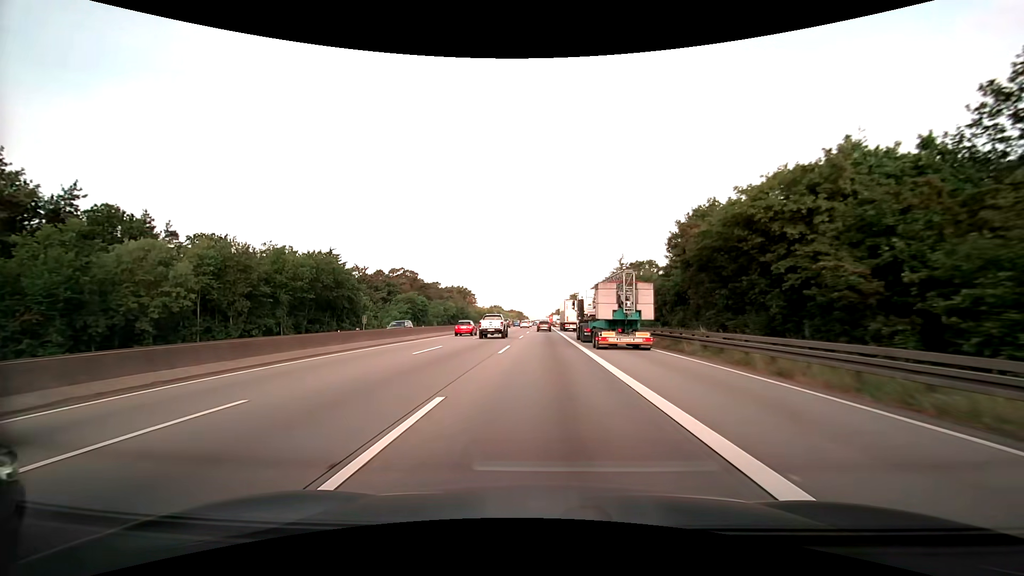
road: motorway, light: Day
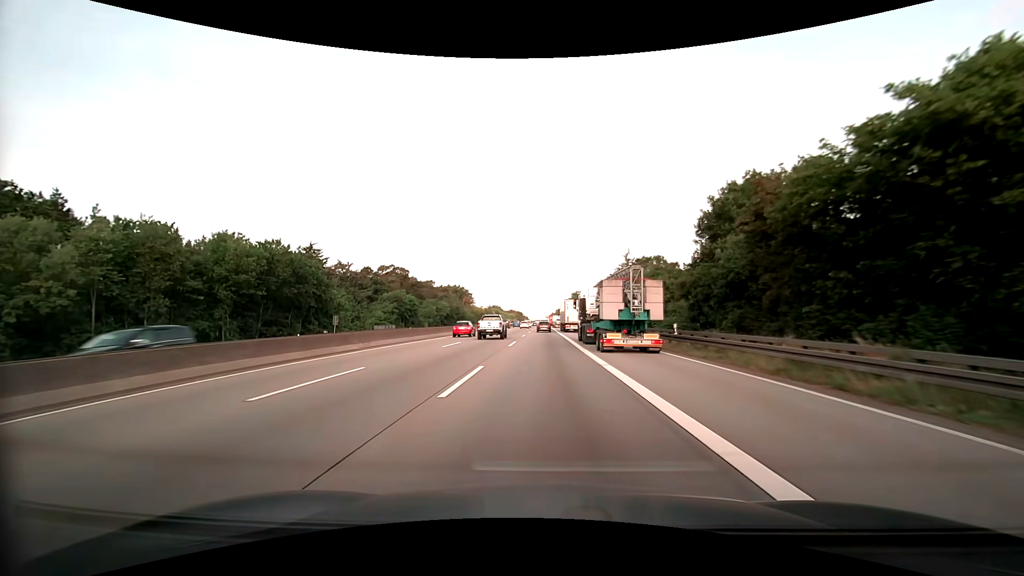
(0.0, +11.8) m; 0°
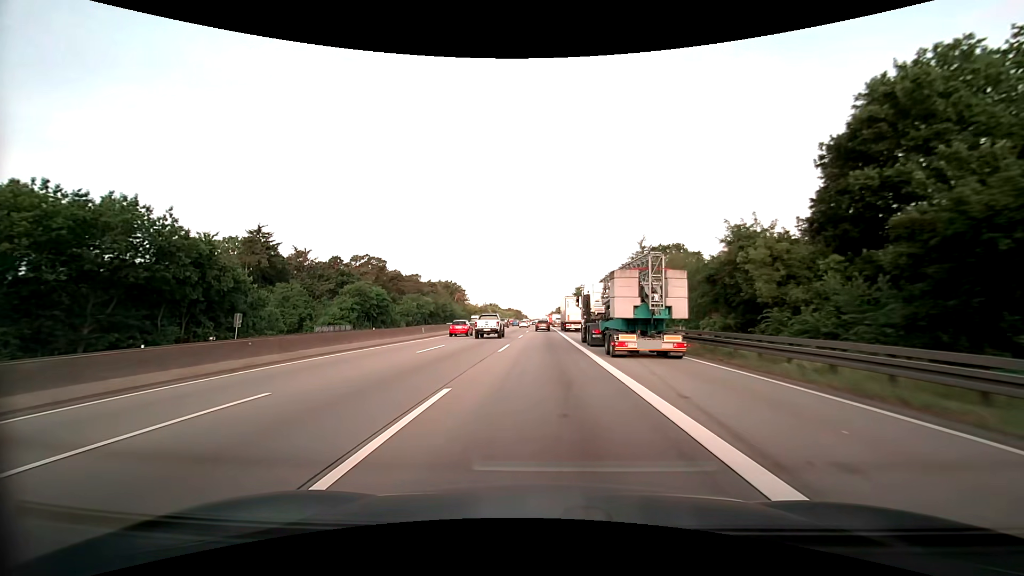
(0.0, +23.3) m; 0°
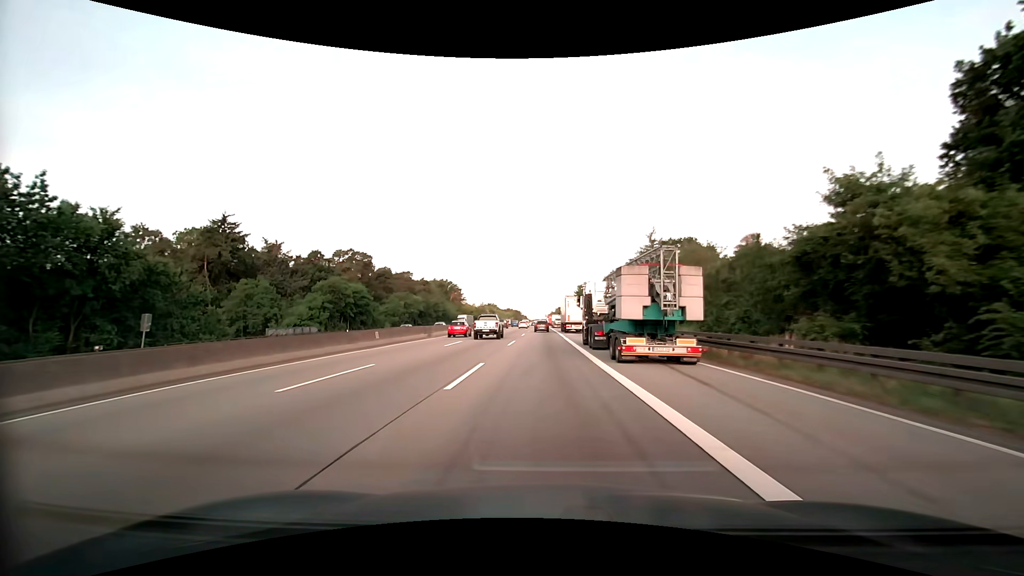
(0.0, +11.5) m; 0°
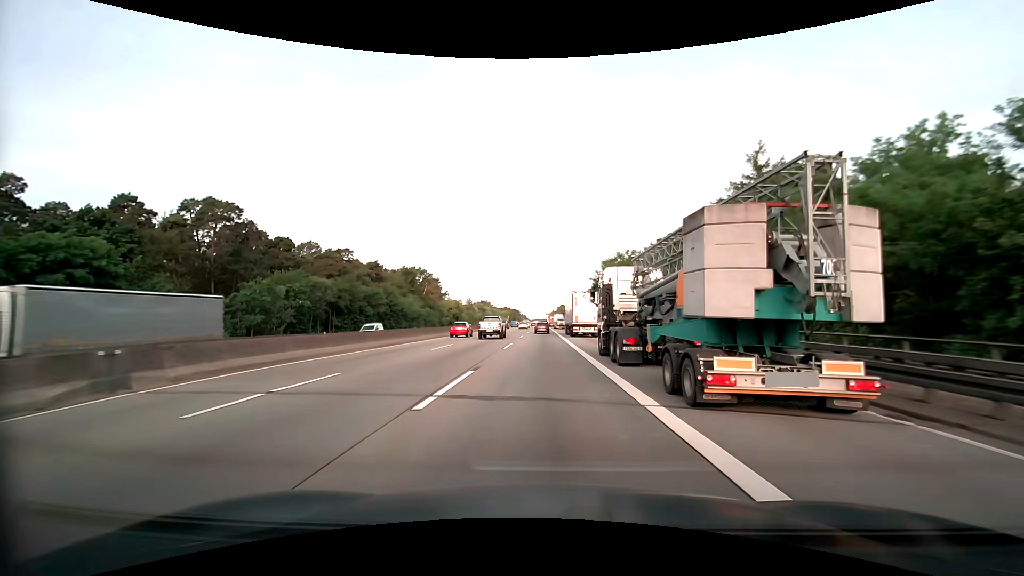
(-0.1, +56.3) m; 0°
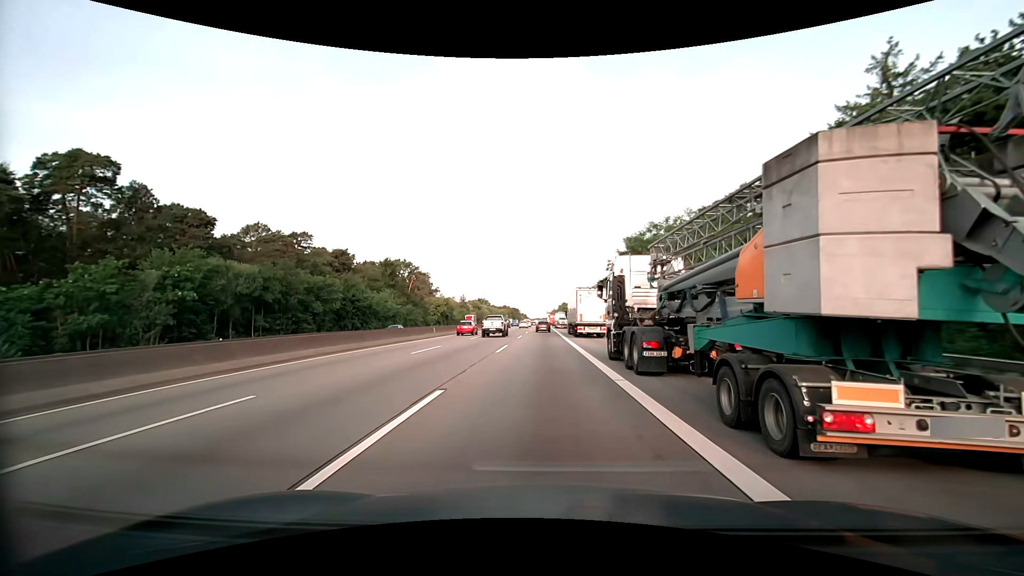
(-0.1, +22.1) m; 0°
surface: asphalt
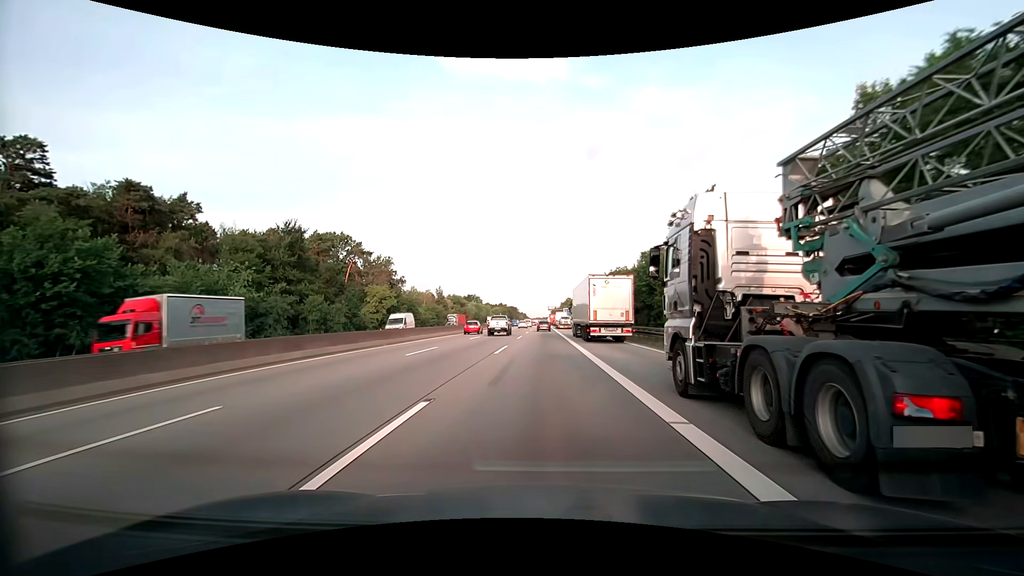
(0.0, +55.3) m; 0°
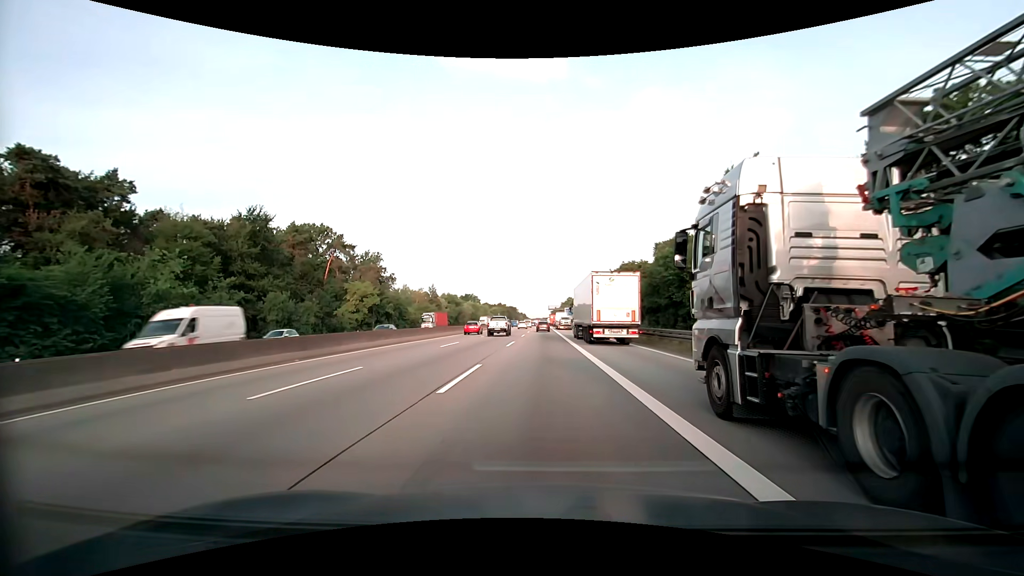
(+0.1, +11.1) m; +1°
